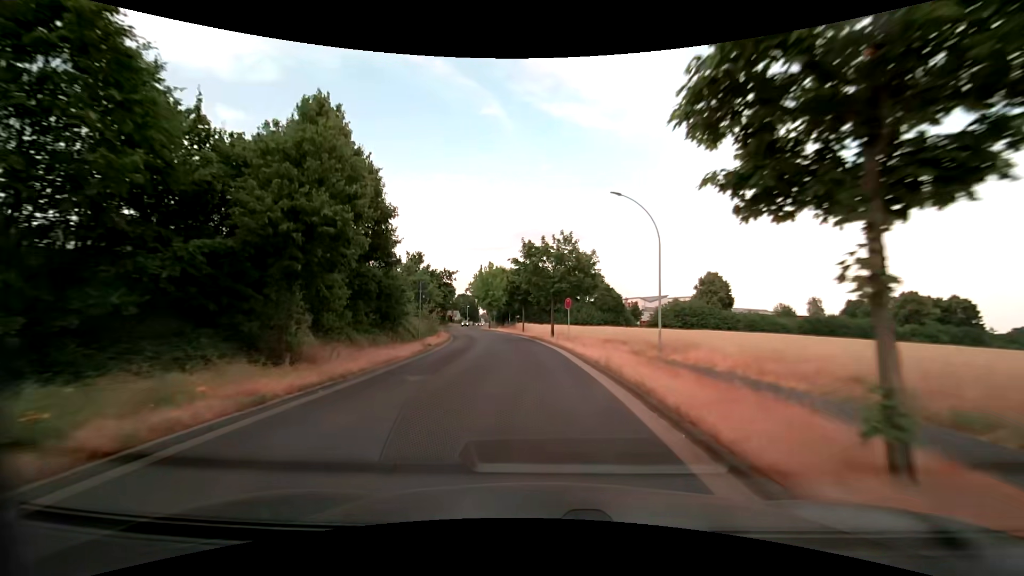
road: unclassified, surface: asphalt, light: Day
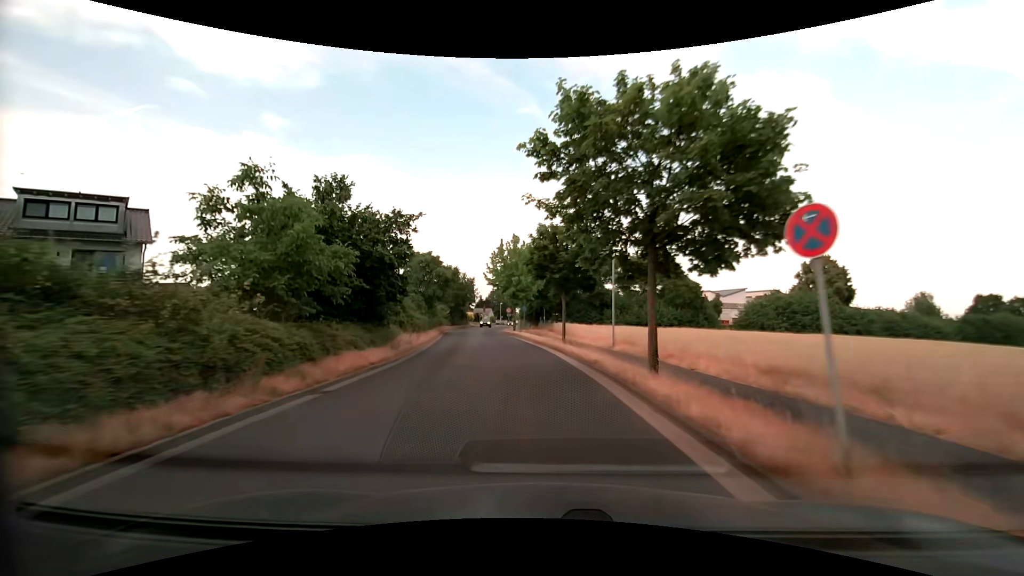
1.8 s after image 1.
(-0.8, +22.8) m; -4°
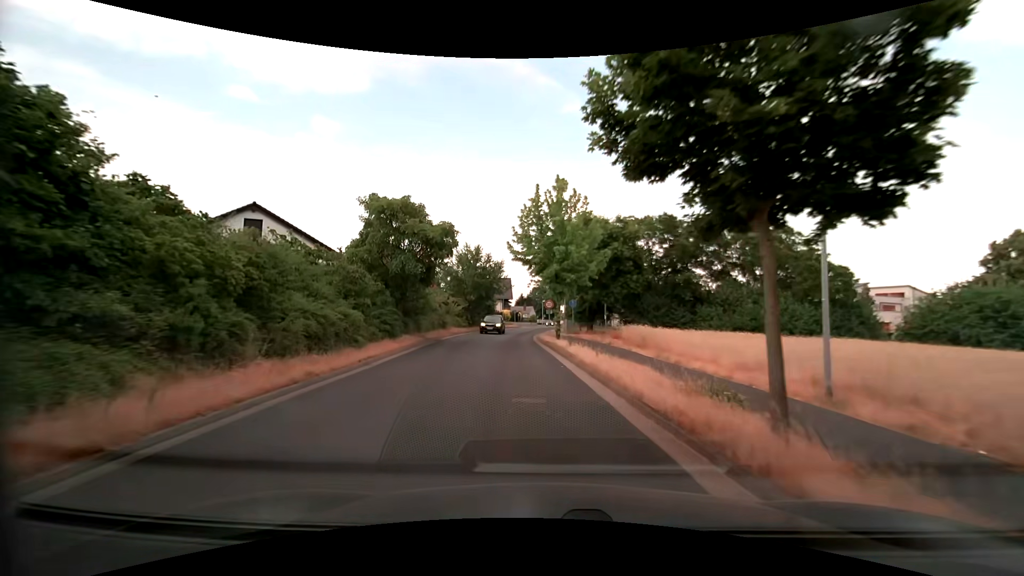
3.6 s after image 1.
(-1.0, +20.2) m; -5°
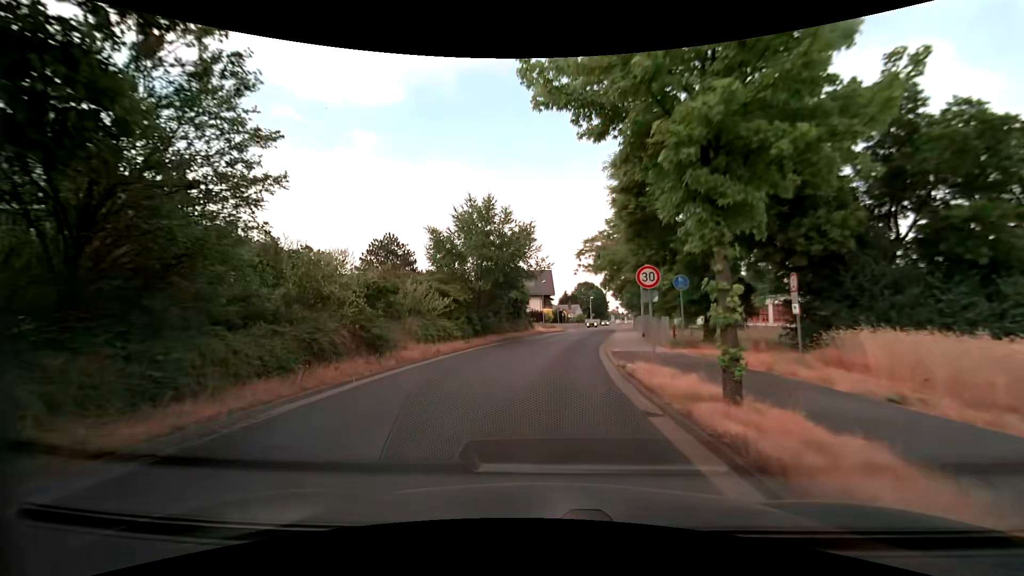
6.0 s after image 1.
(-1.1, +22.0) m; -5°
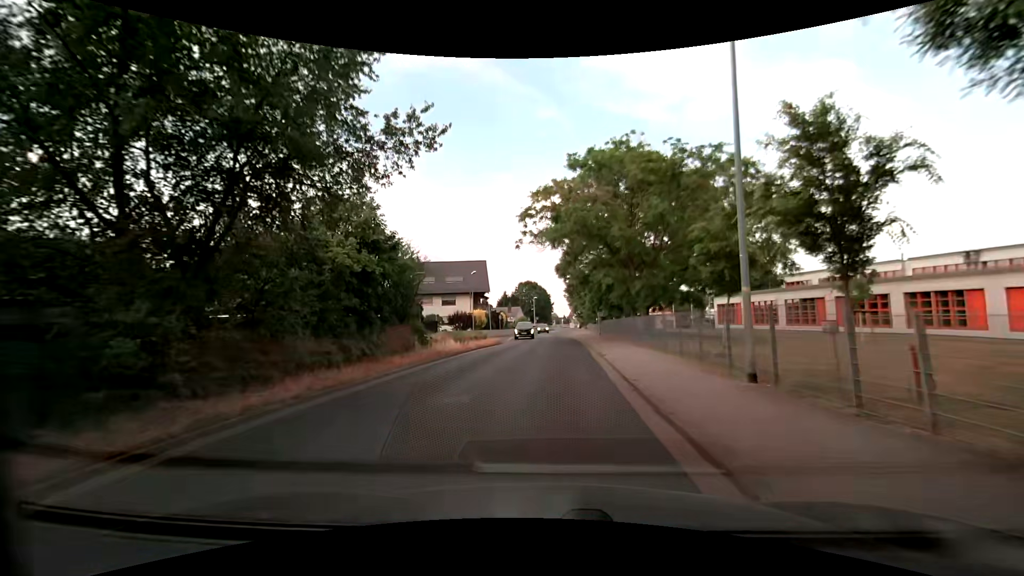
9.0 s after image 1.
(+1.0, +23.8) m; +6°
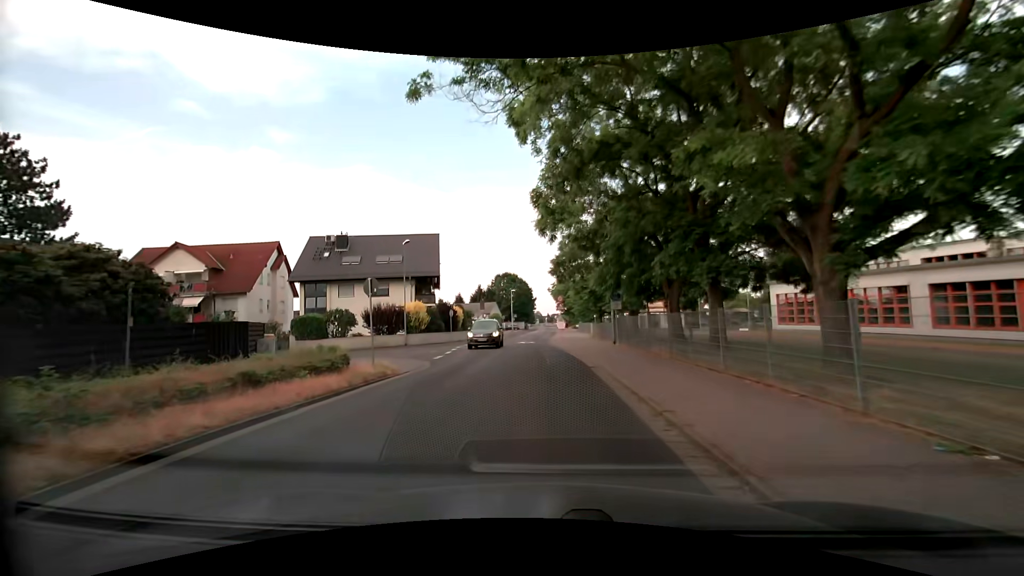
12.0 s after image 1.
(+0.9, +23.1) m; +2°
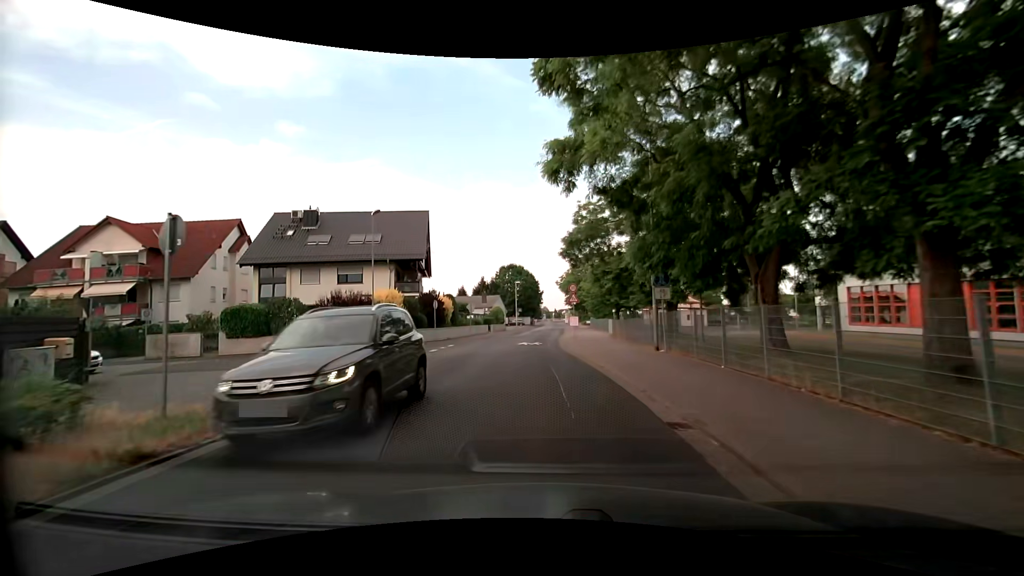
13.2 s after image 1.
(-0.1, +9.1) m; 0°
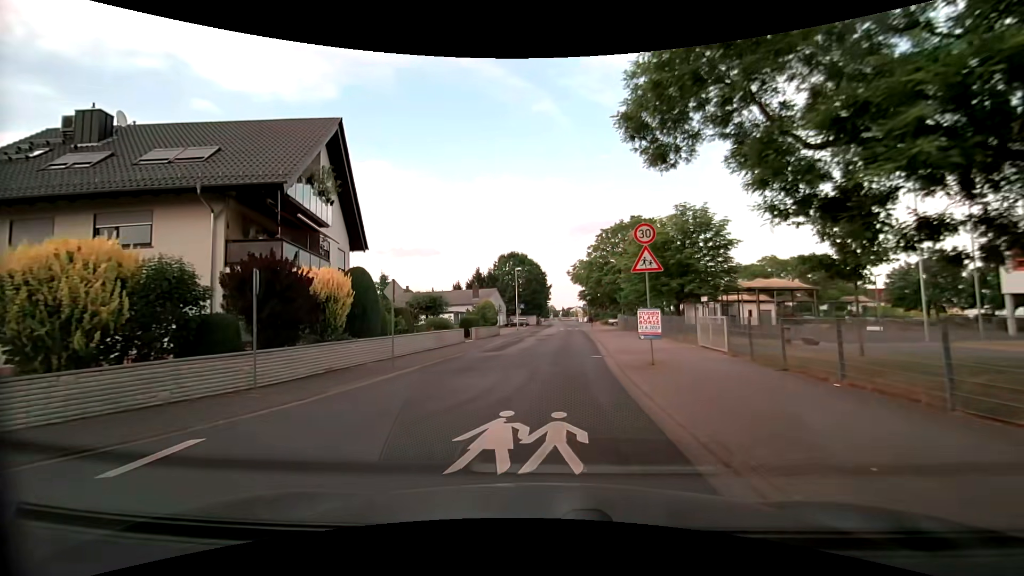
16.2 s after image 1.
(-0.5, +22.5) m; -2°
